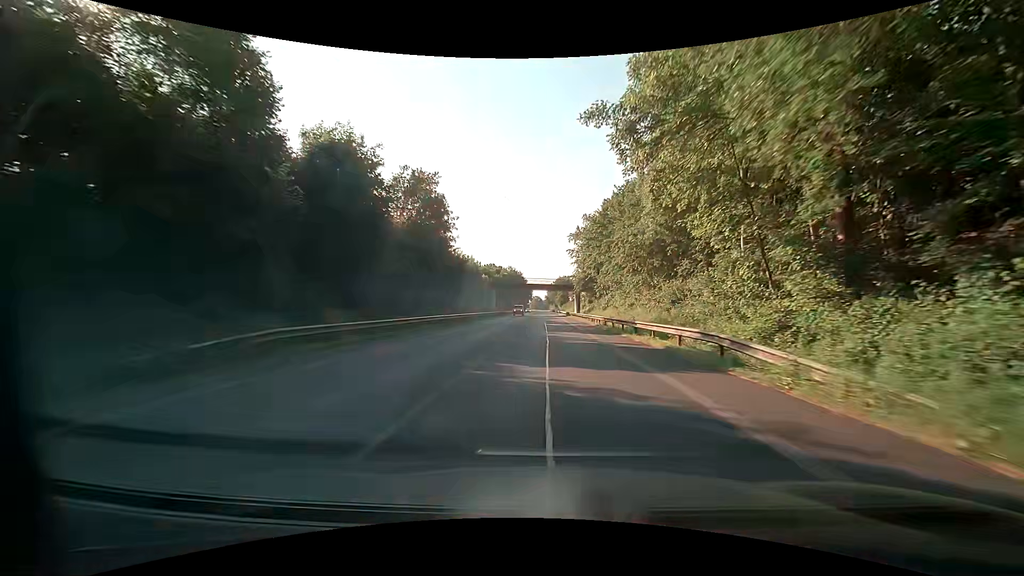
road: primary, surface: asphalt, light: Day
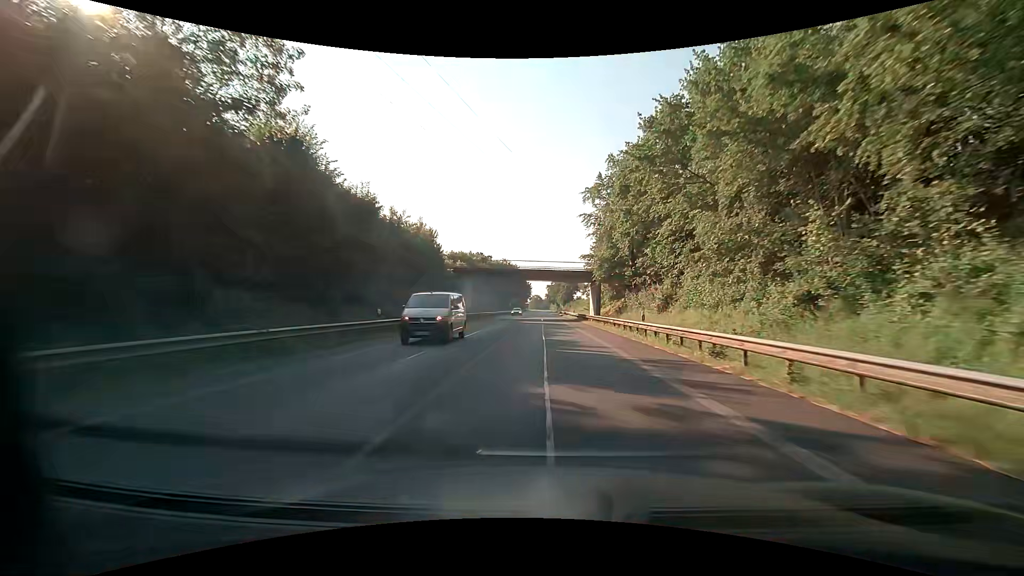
(0.0, +34.0) m; 0°
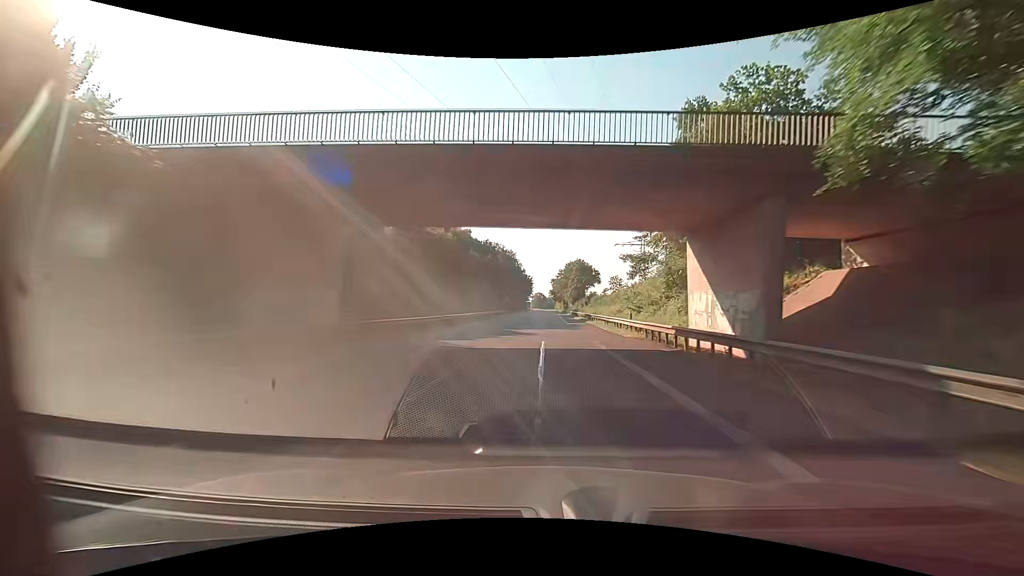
(-0.4, +45.3) m; -1°
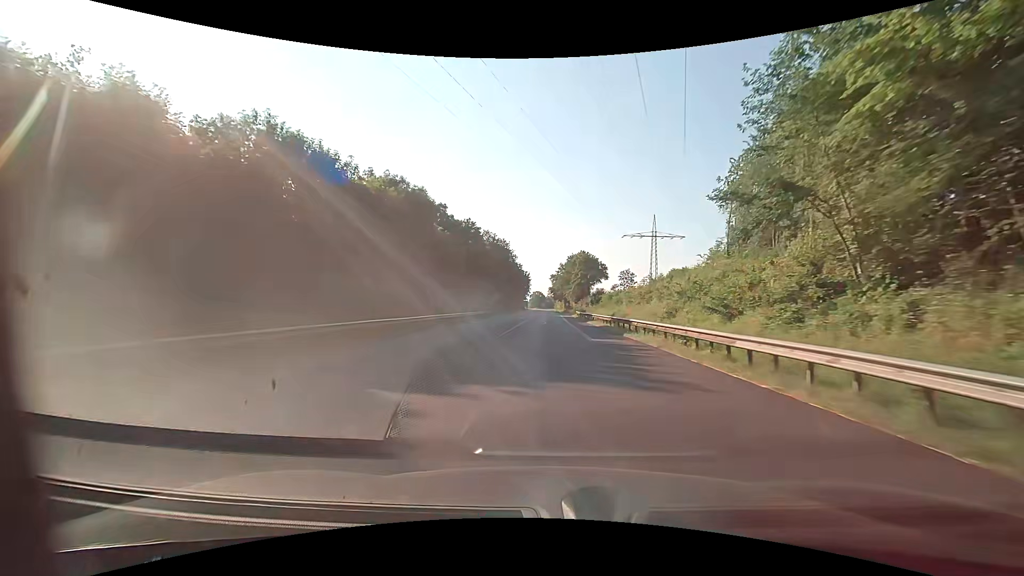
(0.0, +22.7) m; 0°
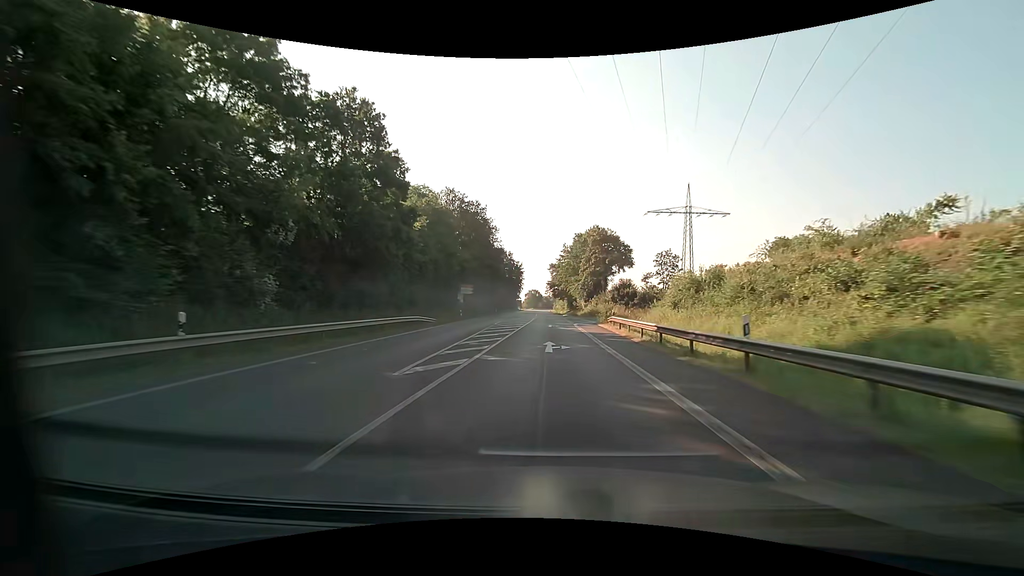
(+0.1, +45.5) m; 0°
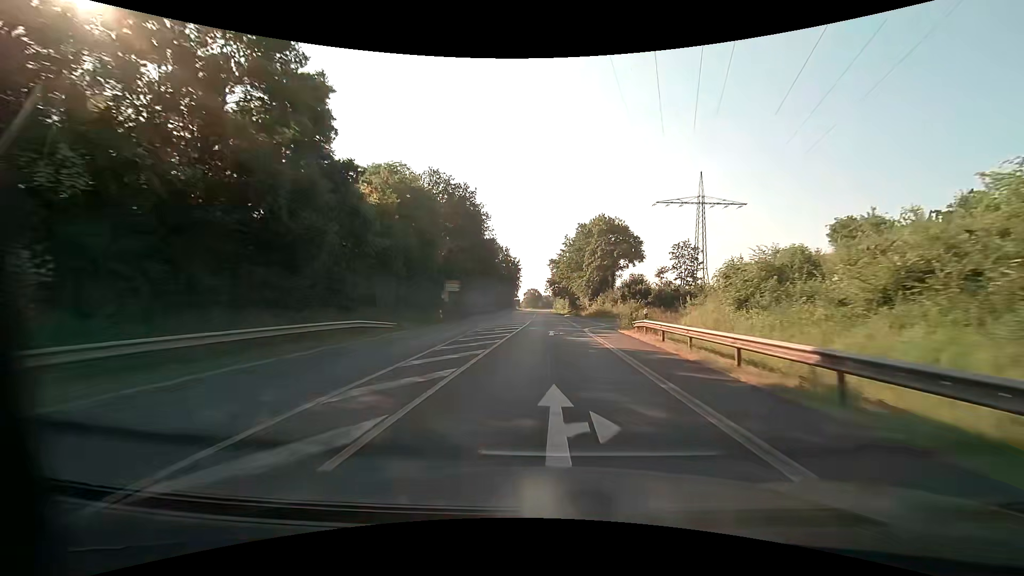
(0.0, +11.4) m; 0°
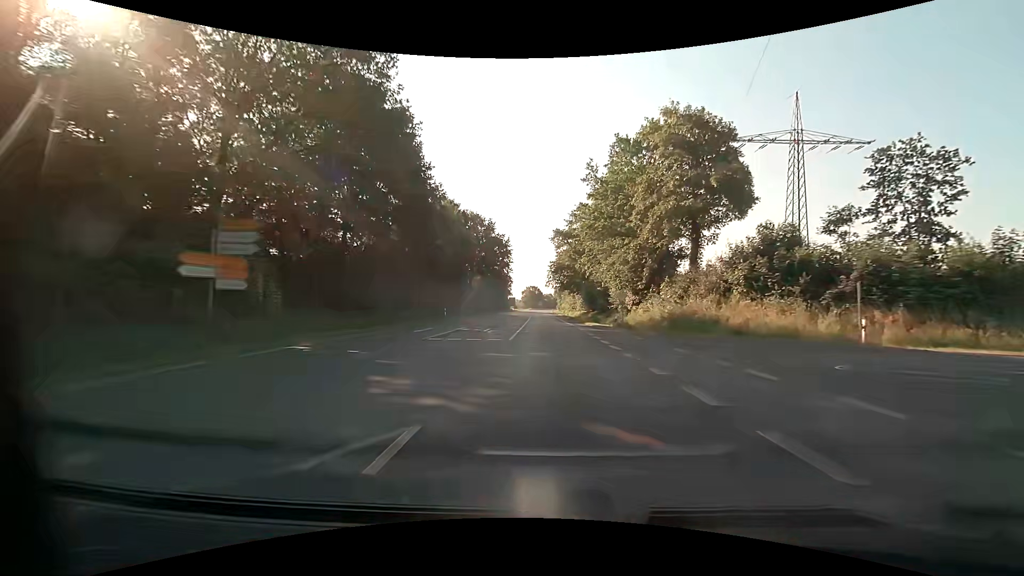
(-0.1, +45.4) m; 0°
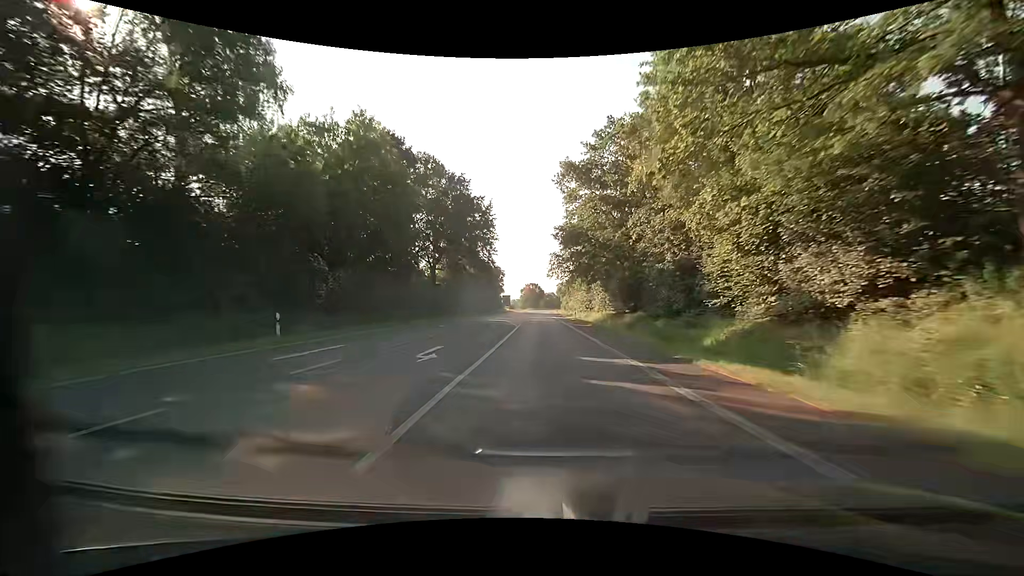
(+0.1, +34.0) m; 0°
(0, +10) (0, +20) (0, +30) (0, +40) (-1, +50) (-1, +60) (-1, +70) (-1, +80) (-1, +90) (-2, +100) m
